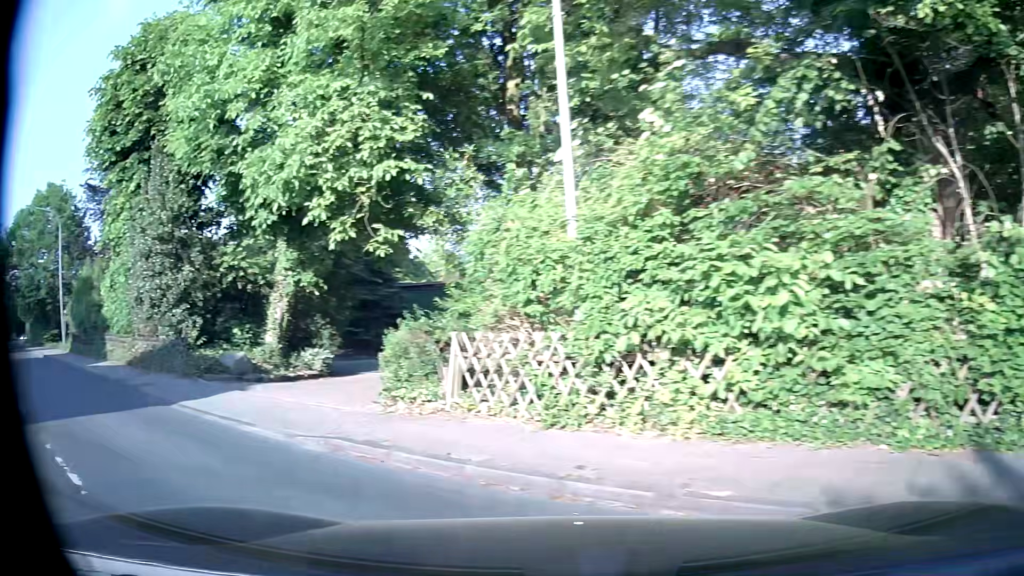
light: Day
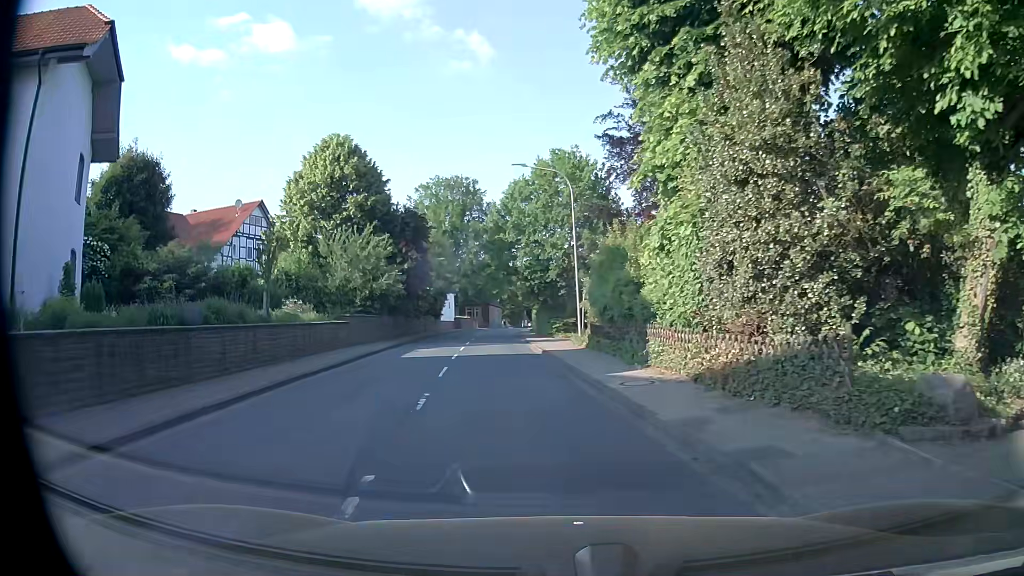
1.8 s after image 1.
(-4.4, +8.1) m; -45°
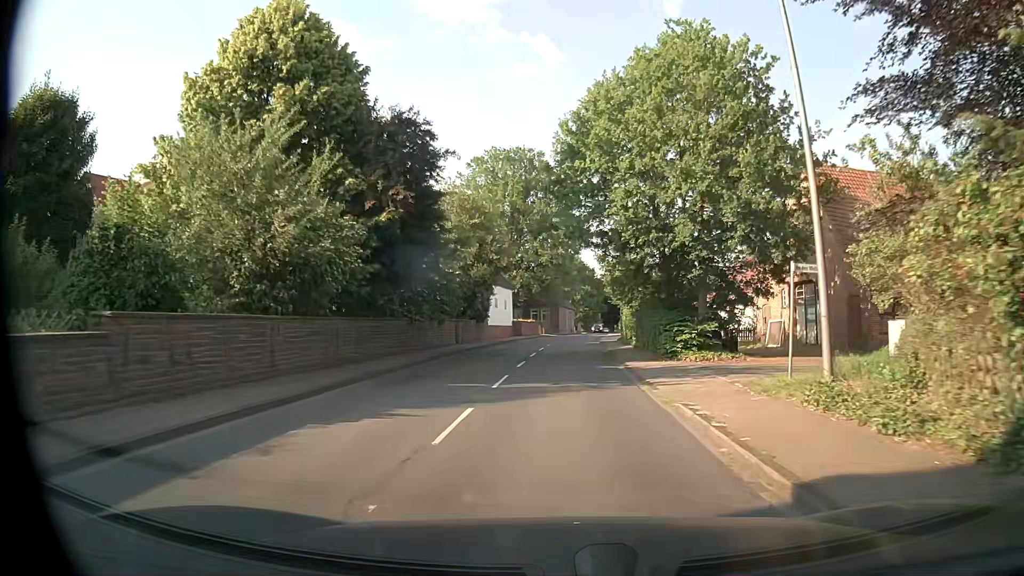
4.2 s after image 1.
(-1.6, +20.4) m; -6°
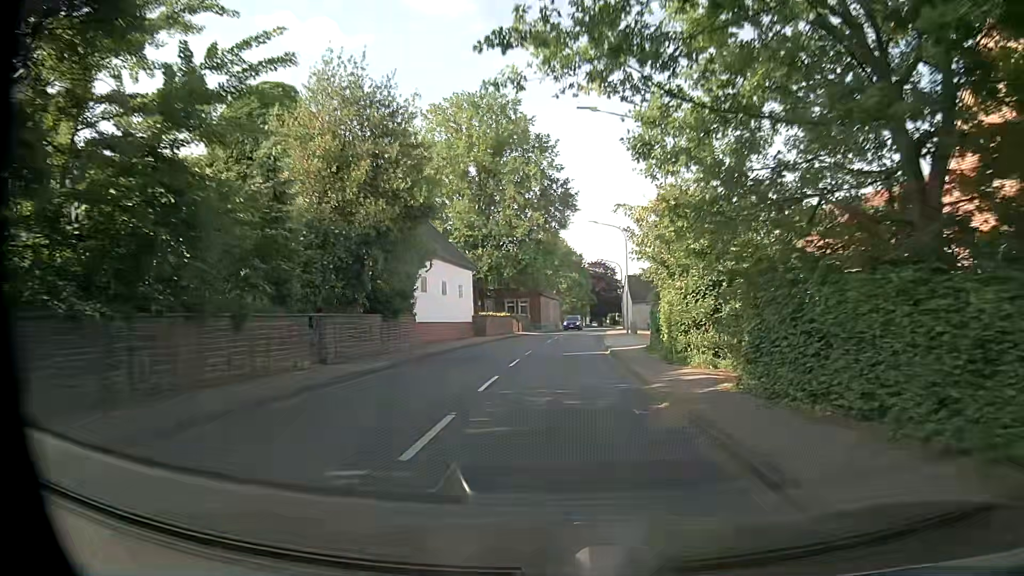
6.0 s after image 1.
(+0.2, +19.6) m; +2°
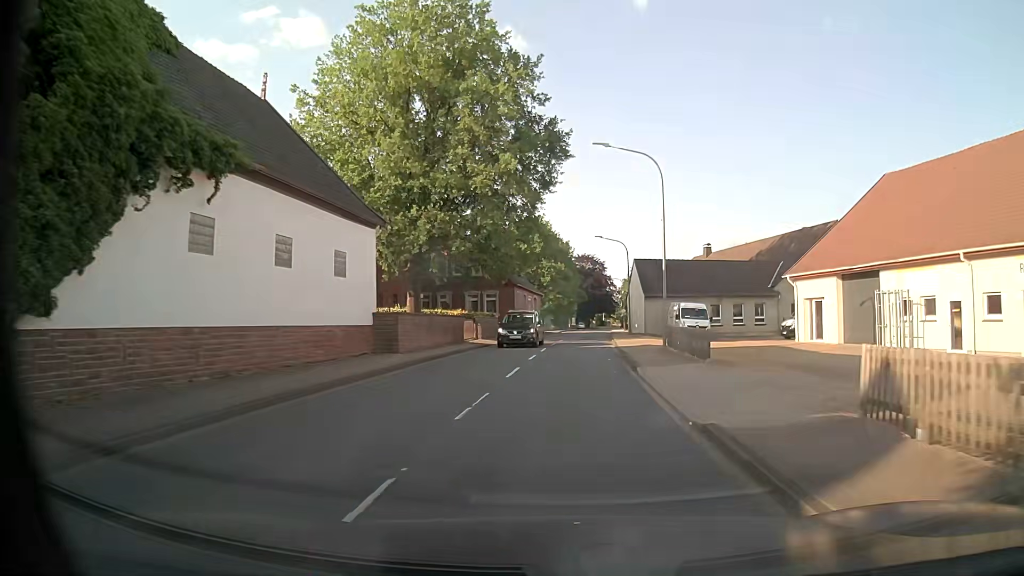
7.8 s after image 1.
(0.0, +21.4) m; +1°
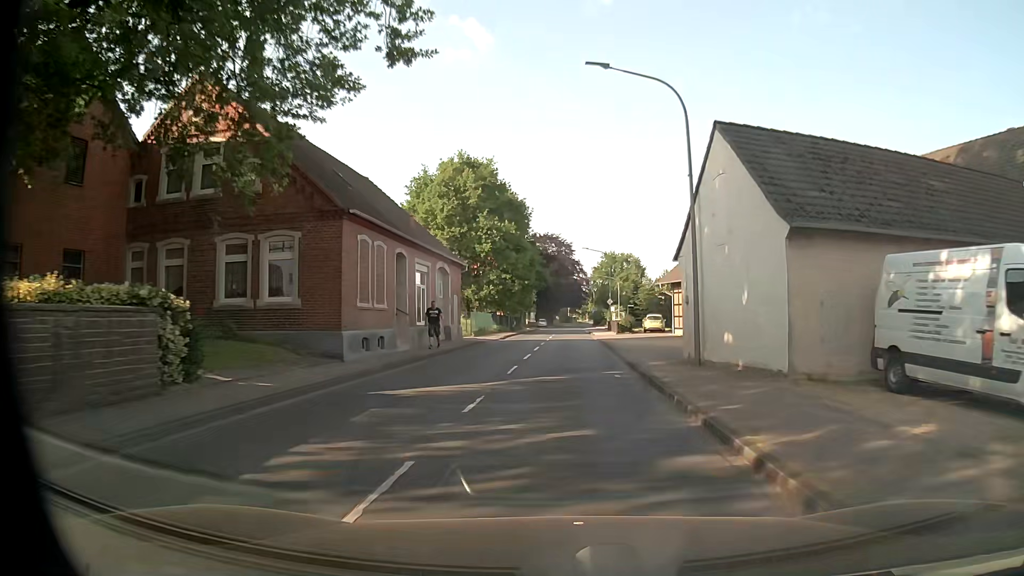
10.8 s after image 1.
(+1.2, +36.5) m; +3°
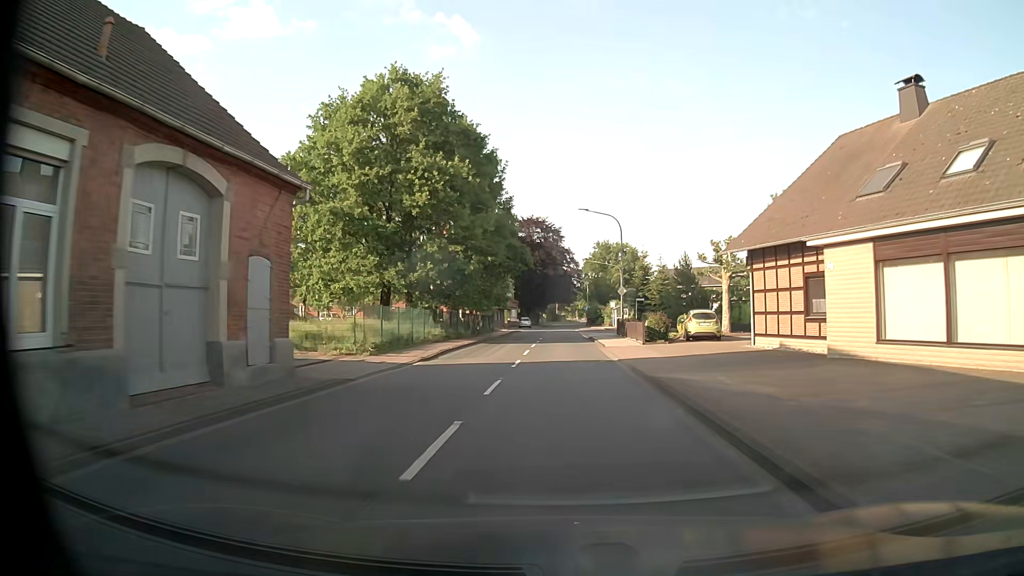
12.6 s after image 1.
(+0.4, +22.0) m; +2°
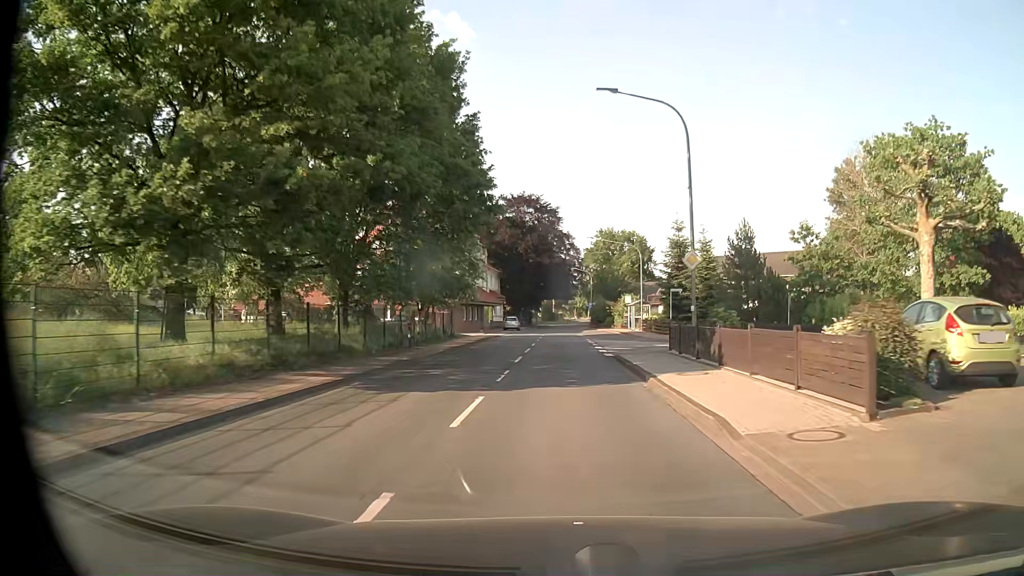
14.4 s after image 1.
(+0.1, +22.2) m; 0°
(0, +10) (0, +20) (0, +30) (0, +40) (0, +50) (0, +60) (0, +70) (0, +80) (+1, +90) (+1, +100) m
